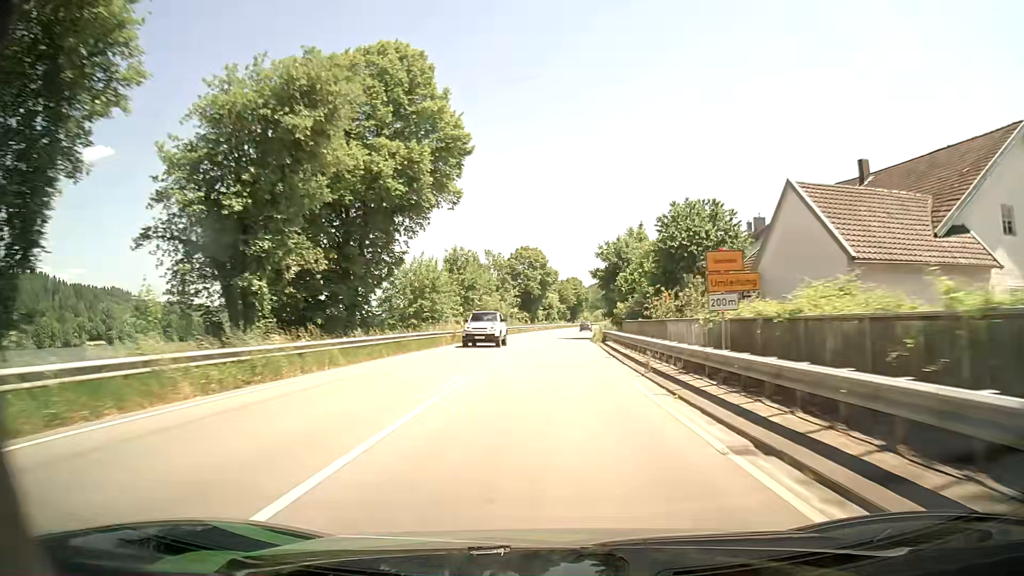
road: primary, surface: asphalt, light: Day
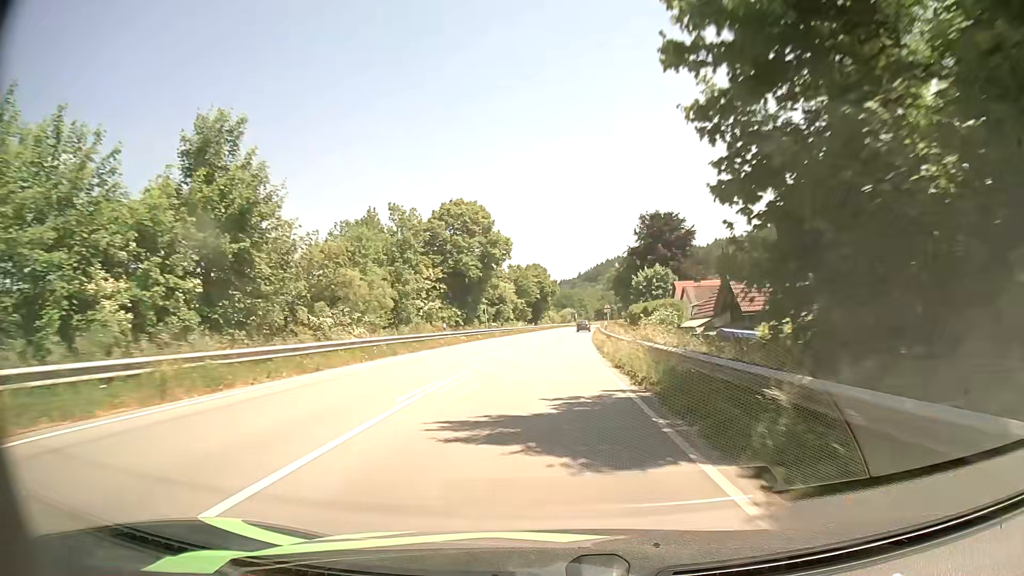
(+1.3, +48.5) m; +3°
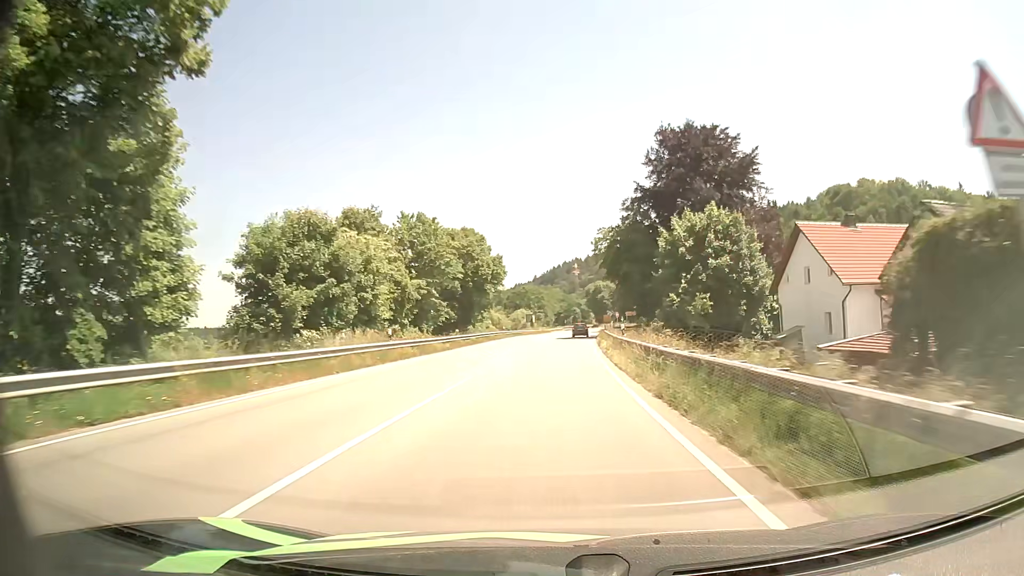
(+1.6, +60.4) m; +3°
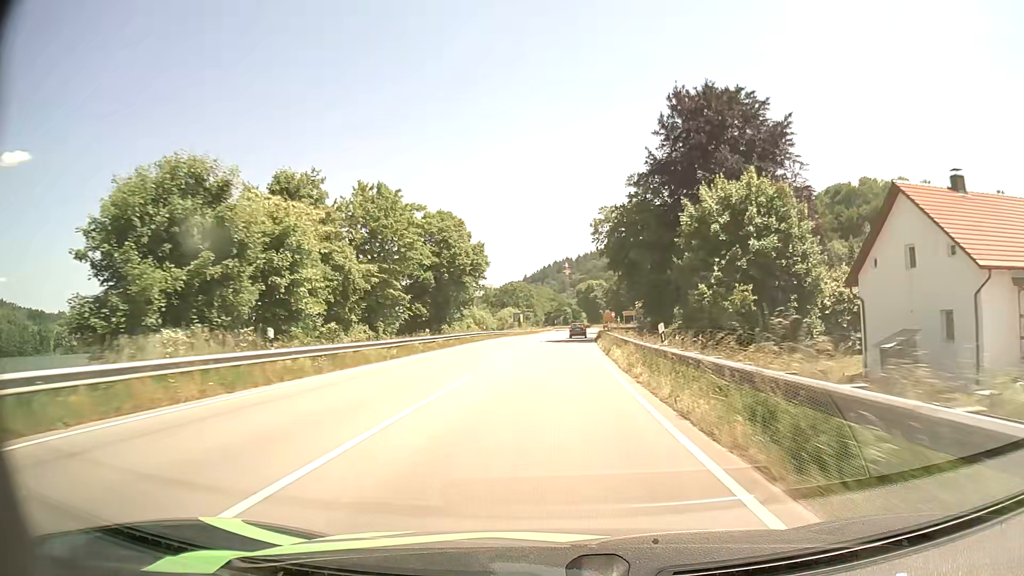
(+0.1, +12.3) m; +1°
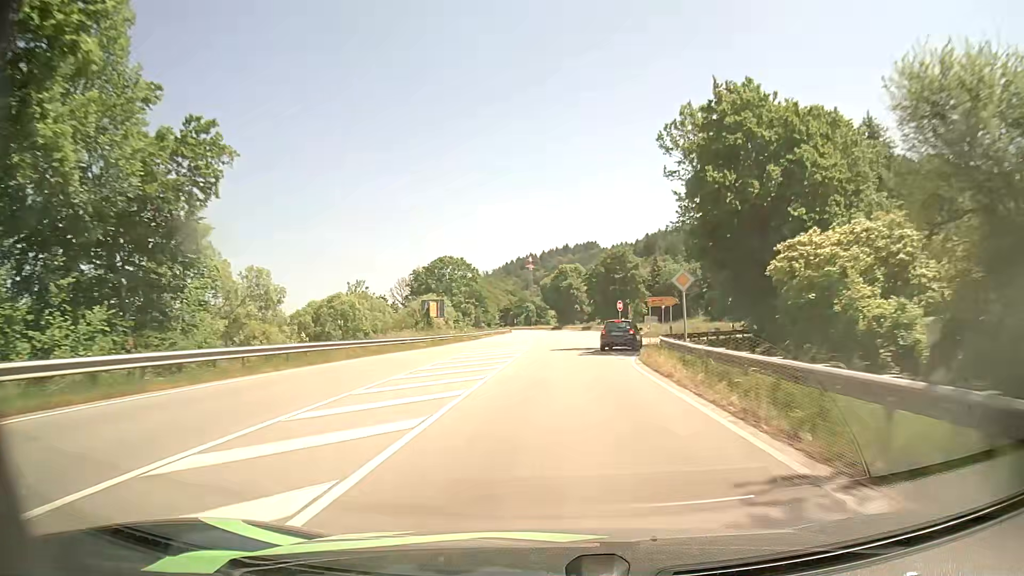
(+2.1, +63.8) m; +3°
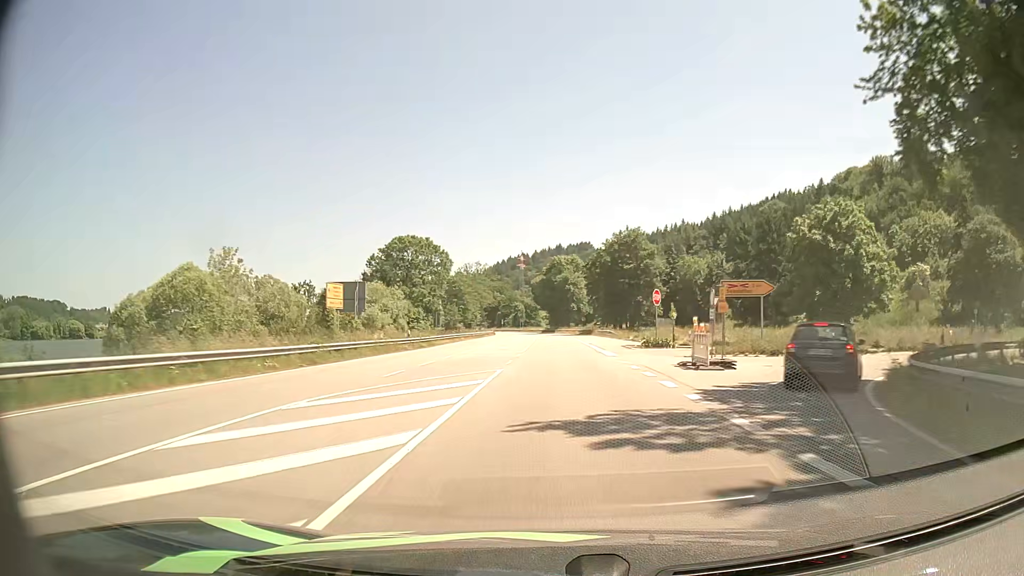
(+0.1, +26.0) m; 0°
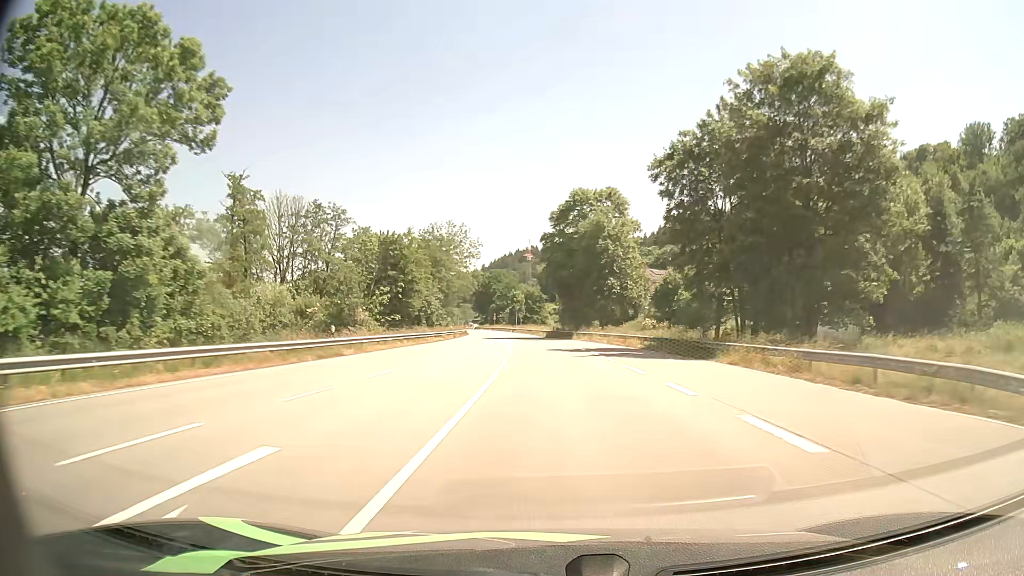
(+0.2, +67.0) m; 0°
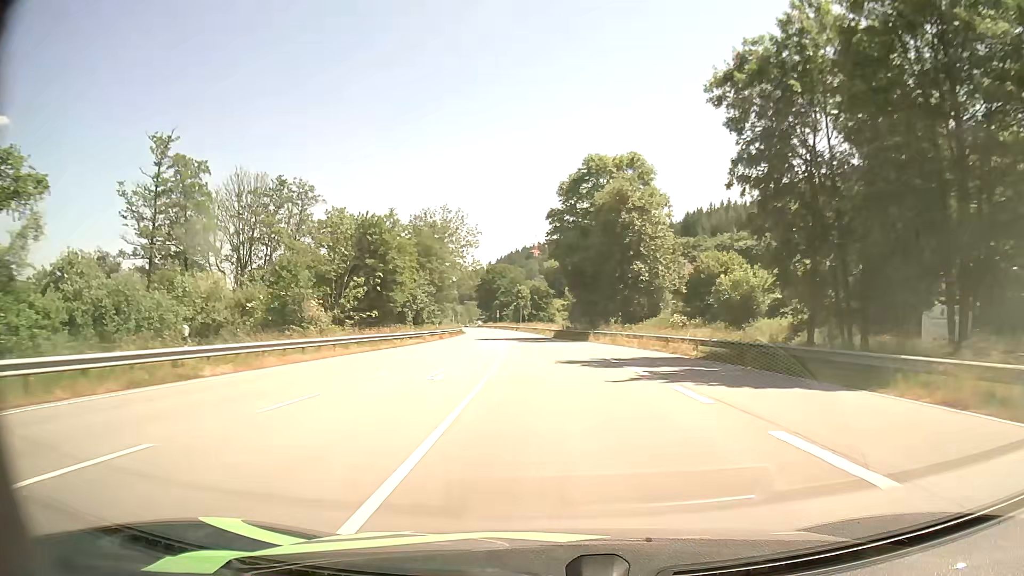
(-0.1, +13.7) m; -1°
(0, +10) (0, +20) (-1, +30) (-1, +40) (-2, +50) (-2, +60) (-3, +70) (-4, +80) (-5, +90) (-6, +100) m
